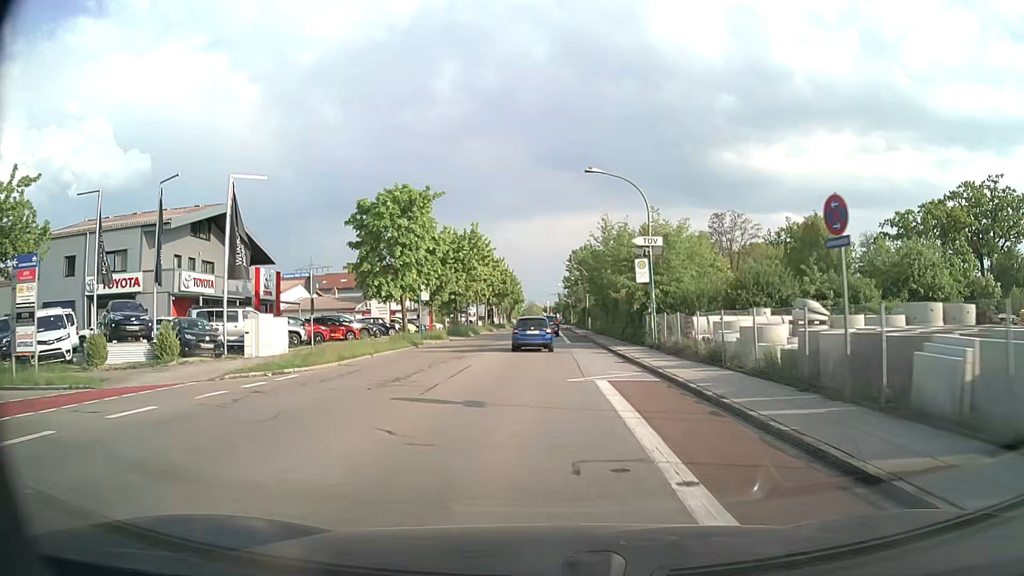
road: tertiary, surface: asphalt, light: Day
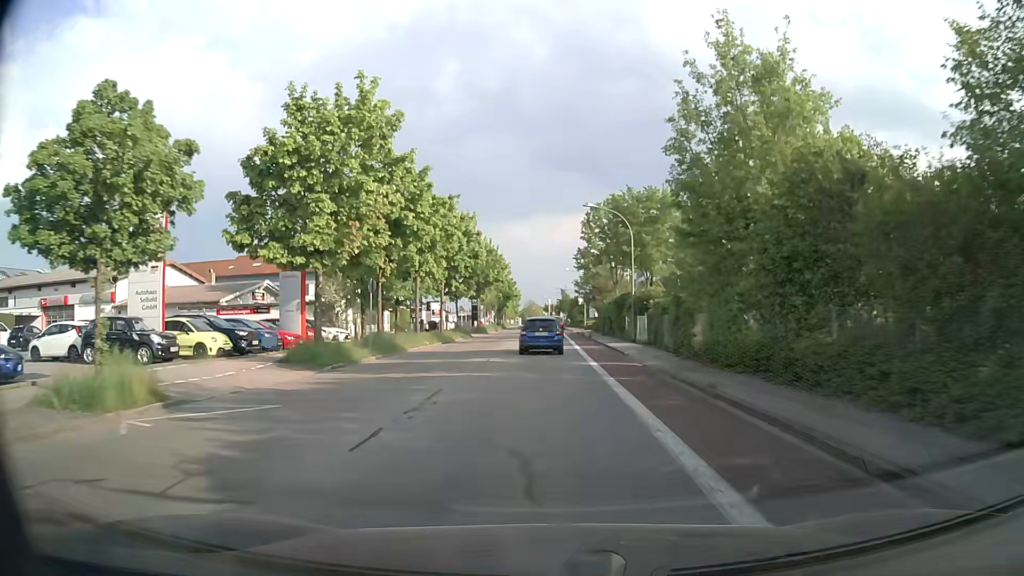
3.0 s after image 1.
(-0.1, +37.0) m; 0°
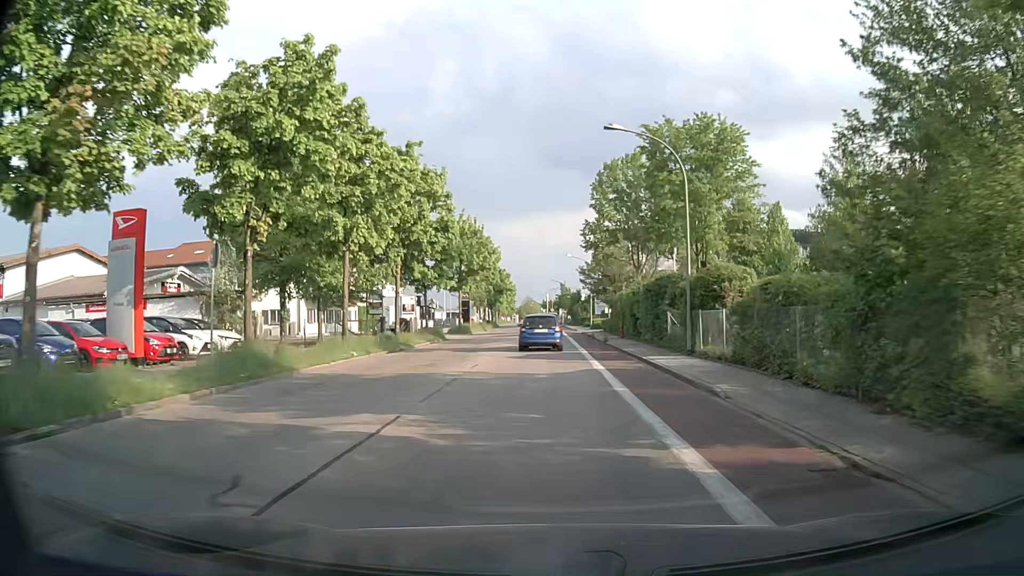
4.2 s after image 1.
(0.0, +14.3) m; 0°
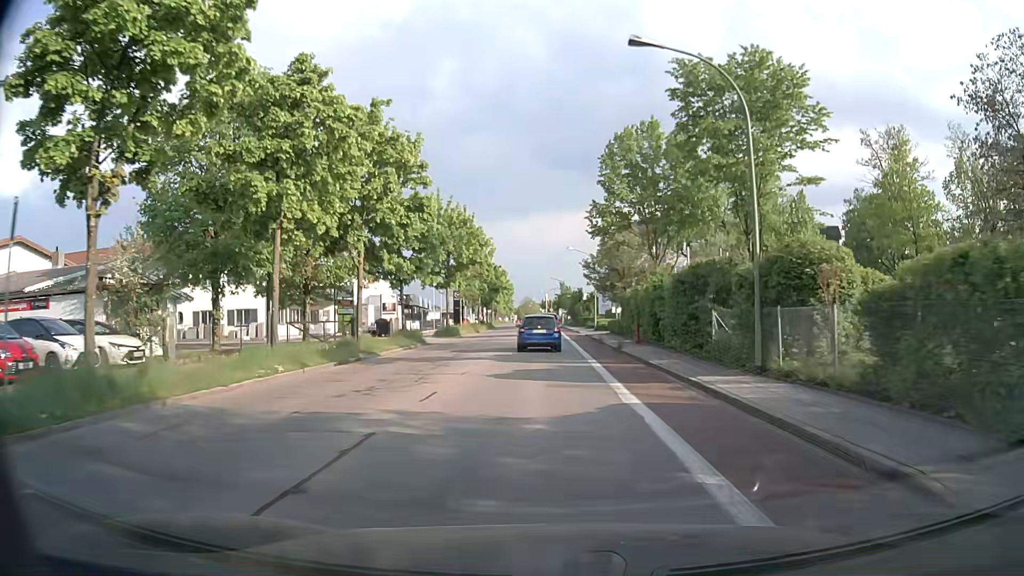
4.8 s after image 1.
(0.0, +7.0) m; 0°
